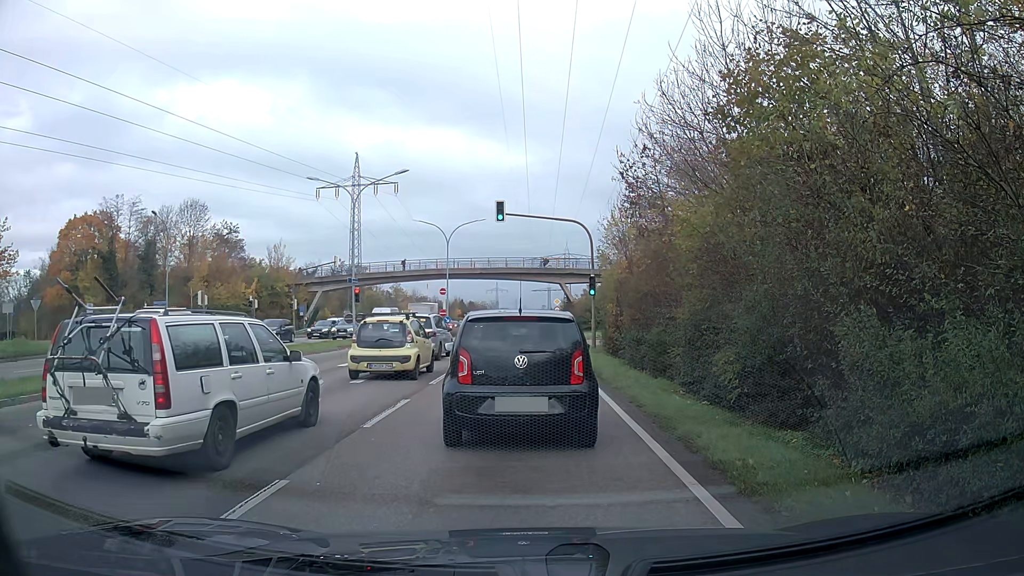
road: primary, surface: asphalt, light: Day
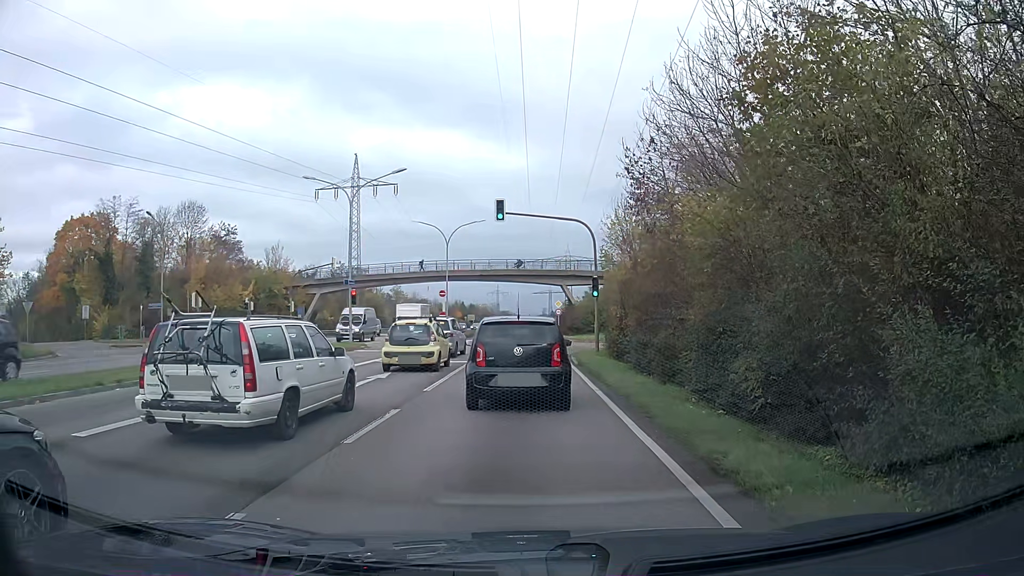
(0.0, +1.1) m; -1°
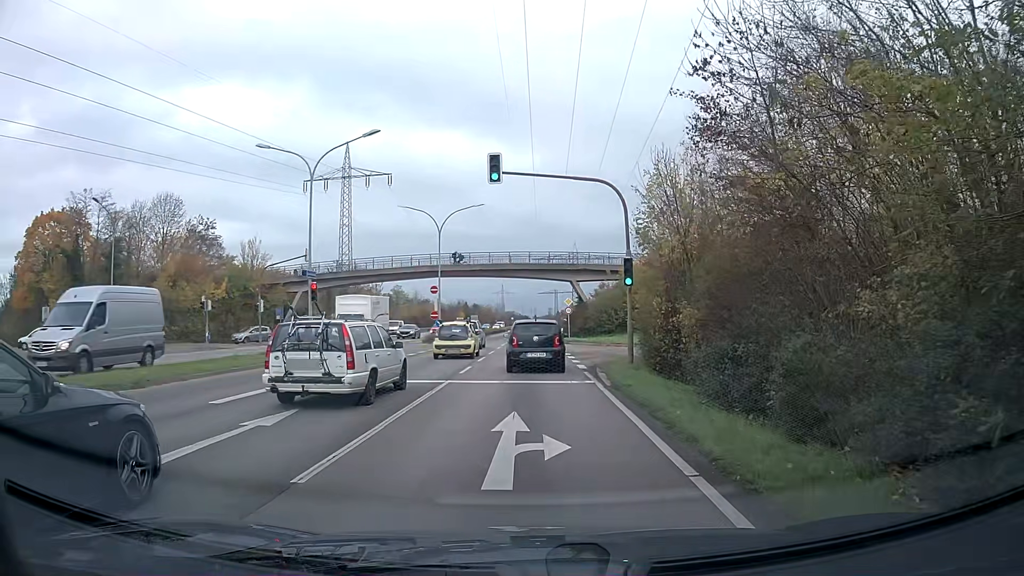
(+0.1, +8.4) m; 0°
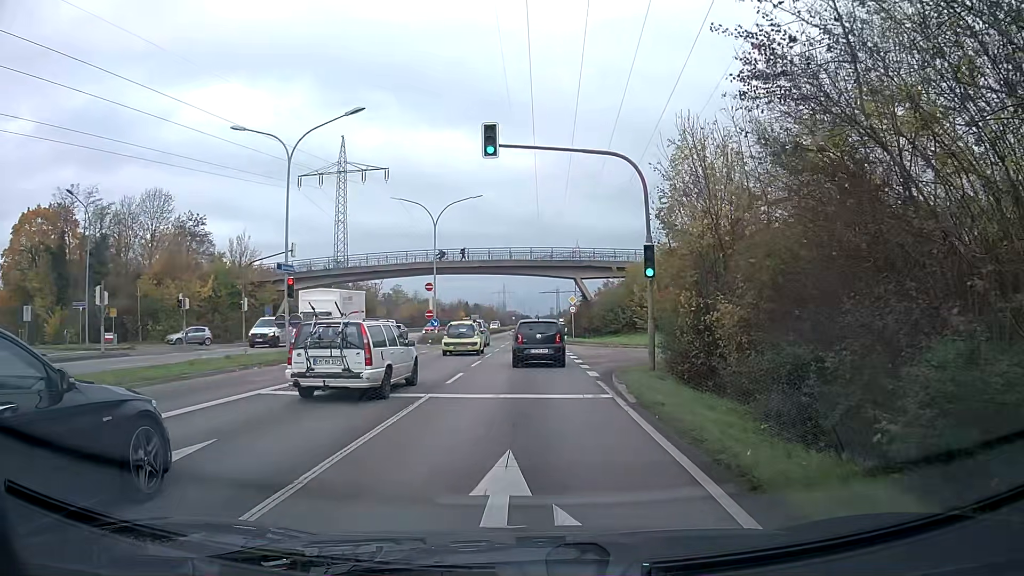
(0.0, +3.4) m; 0°
